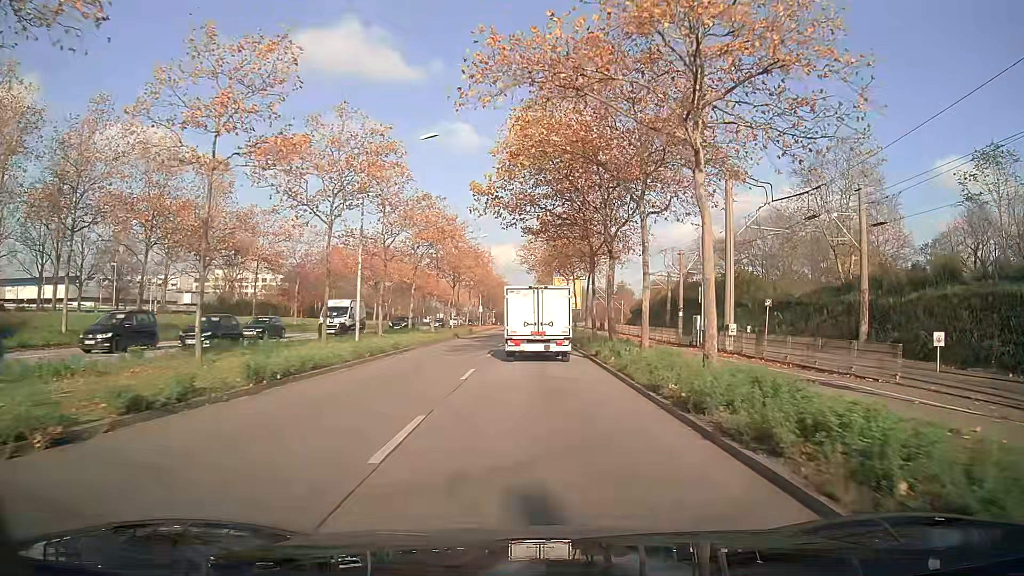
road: primary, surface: asphalt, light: Day
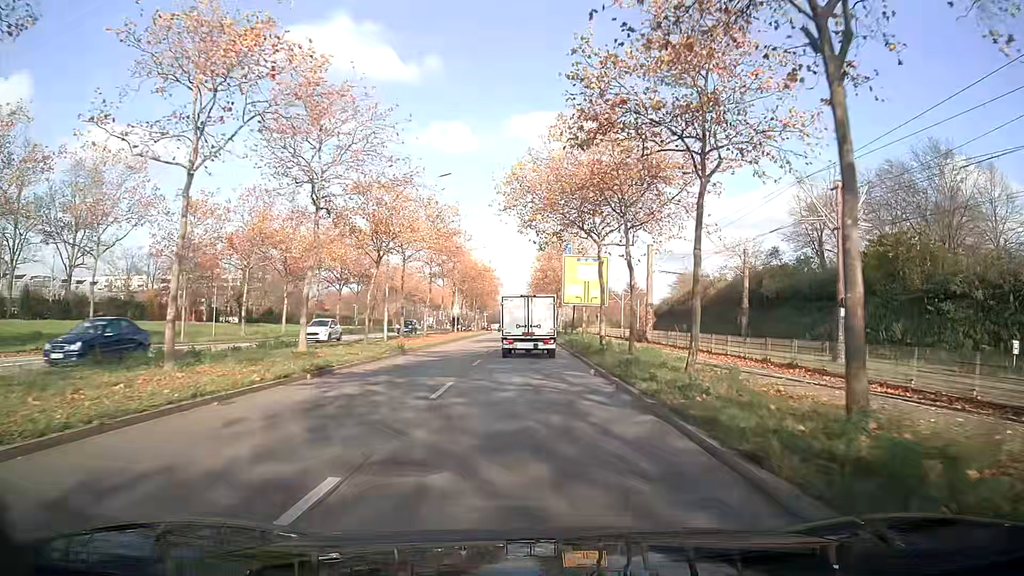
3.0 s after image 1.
(0.0, +31.1) m; 0°
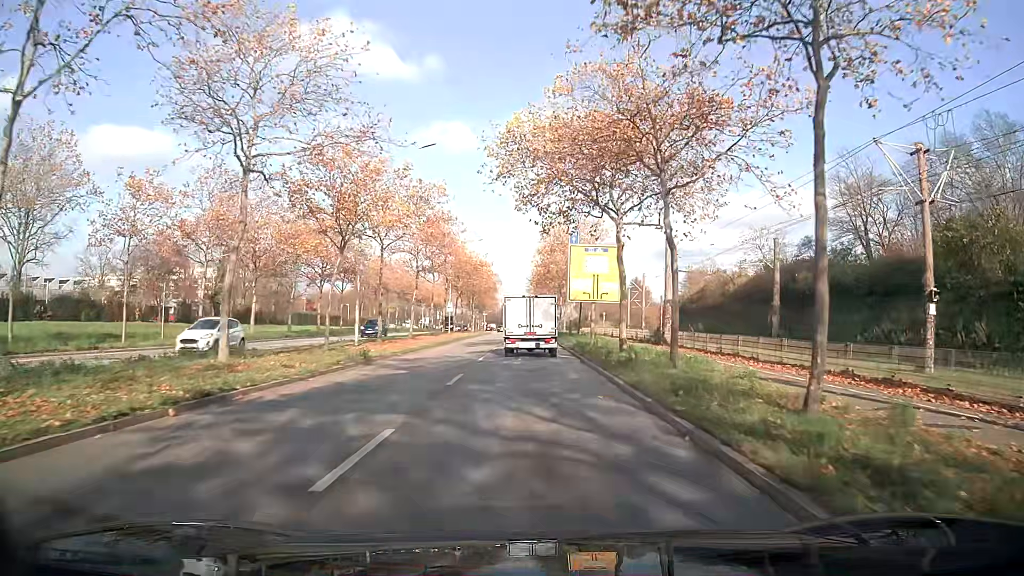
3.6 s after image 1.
(0.0, +6.7) m; 0°
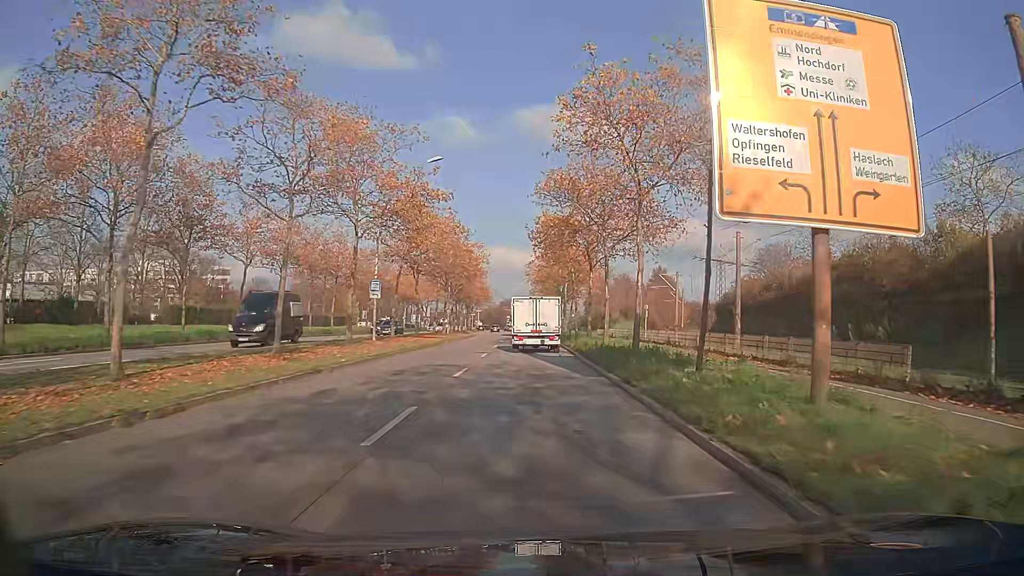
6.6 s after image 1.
(+0.1, +34.4) m; 0°
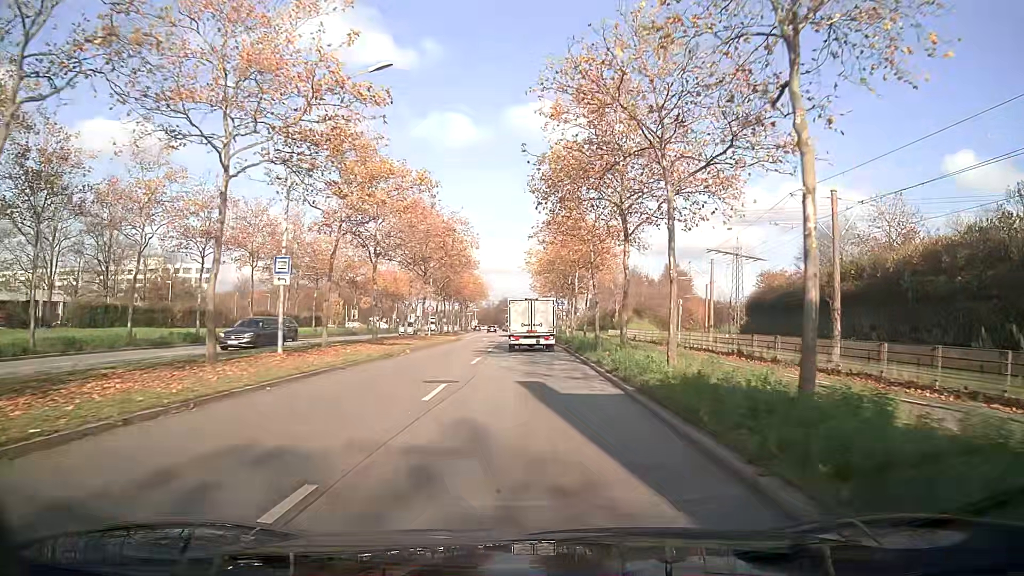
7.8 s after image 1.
(0.0, +13.9) m; 0°
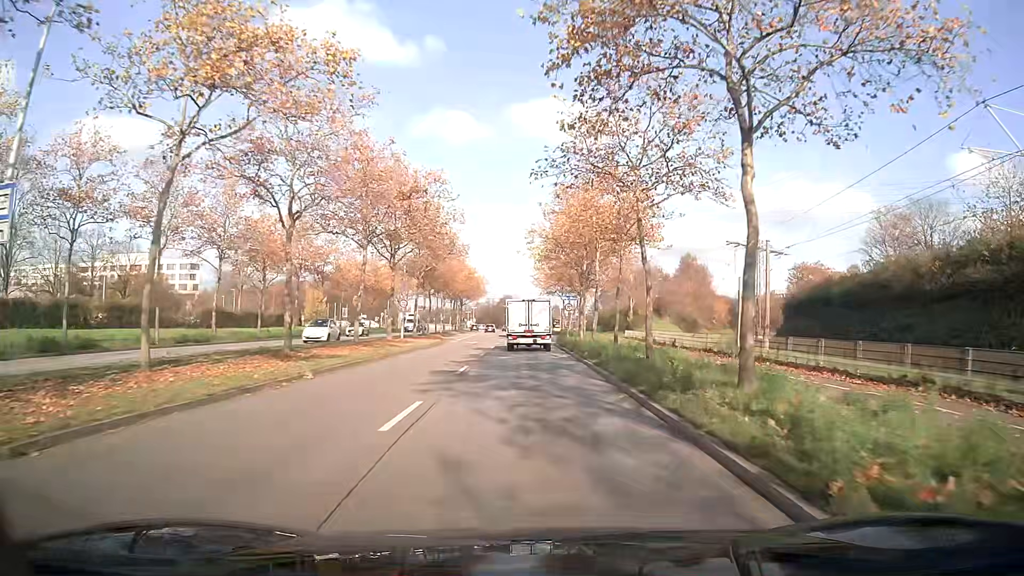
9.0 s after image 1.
(0.0, +13.7) m; 0°
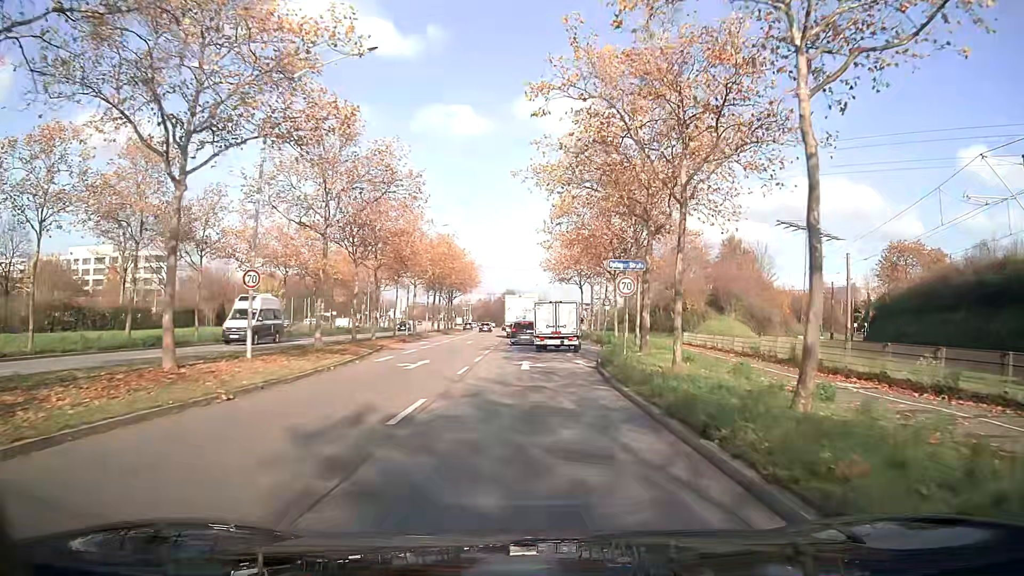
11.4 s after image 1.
(-0.1, +26.5) m; 0°
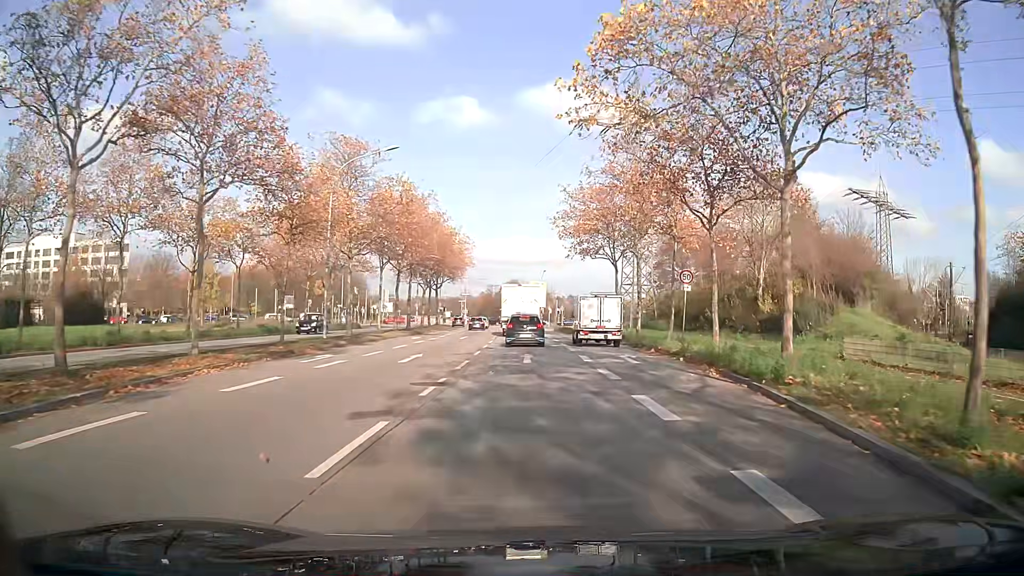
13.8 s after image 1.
(-0.1, +24.8) m; 0°
(0, +10) (0, +20) (0, +30) (0, +40) (0, +50) (-1, +60) (-1, +70) (-2, +80) (-2, +90) (-3, +100) m
